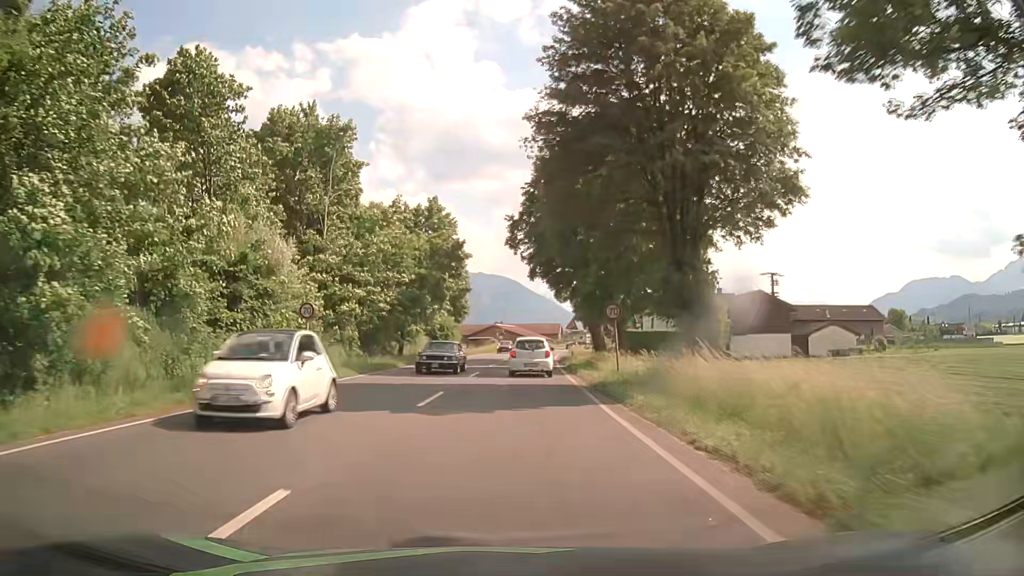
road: primary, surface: asphalt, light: Day
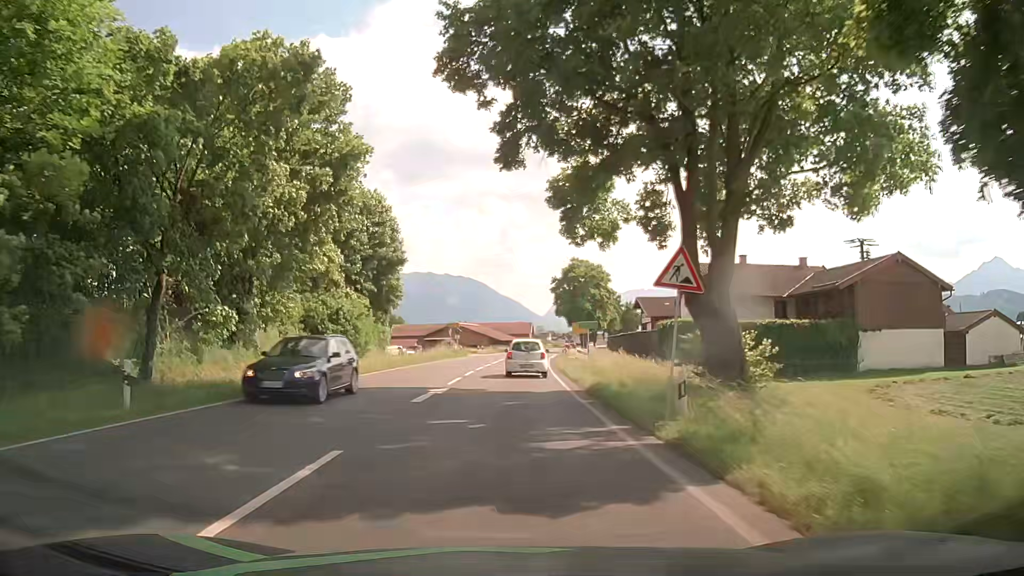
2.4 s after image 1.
(+1.0, +33.4) m; +3°
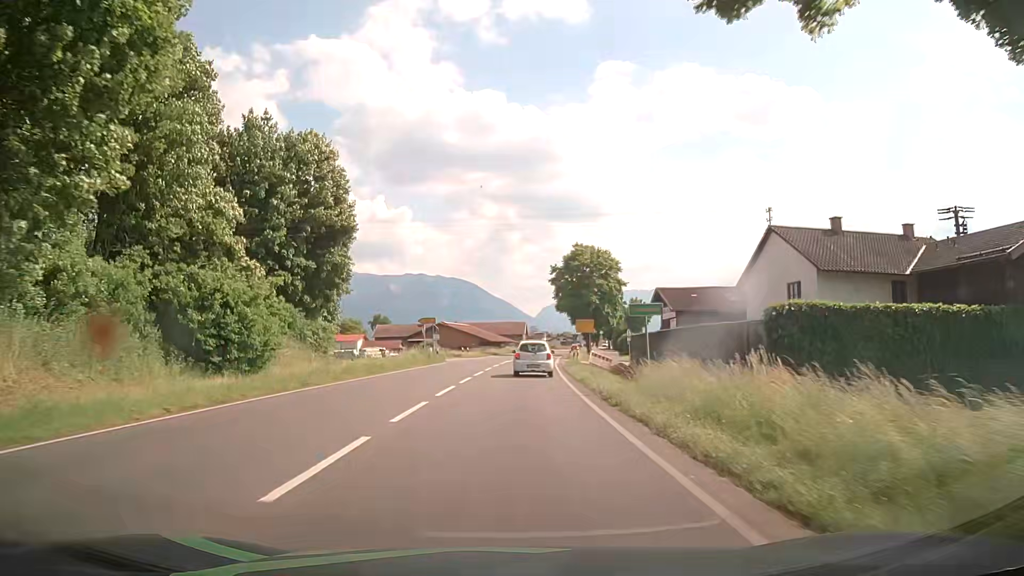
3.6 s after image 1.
(+0.2, +16.8) m; +1°
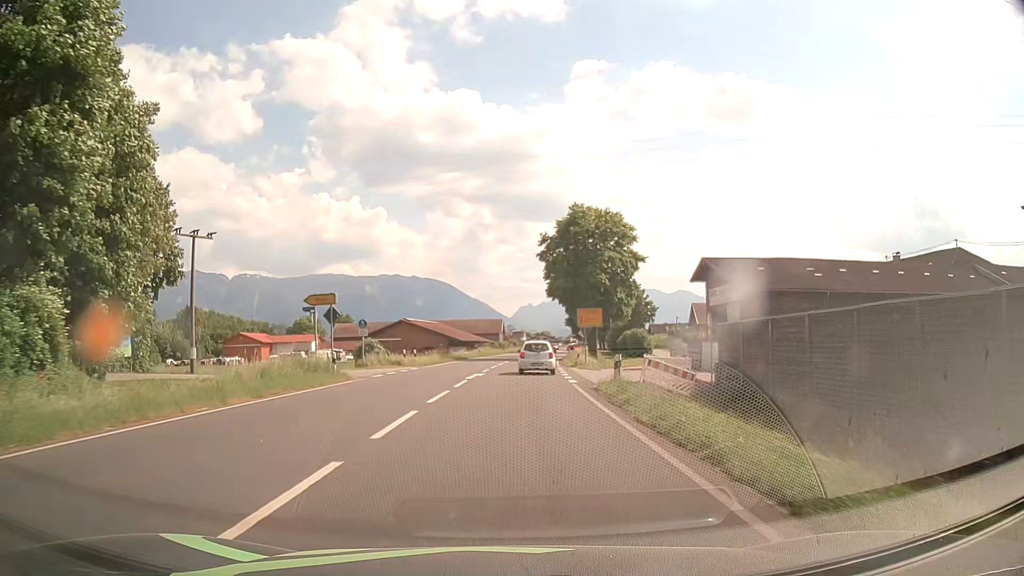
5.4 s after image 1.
(+0.5, +26.1) m; +2°
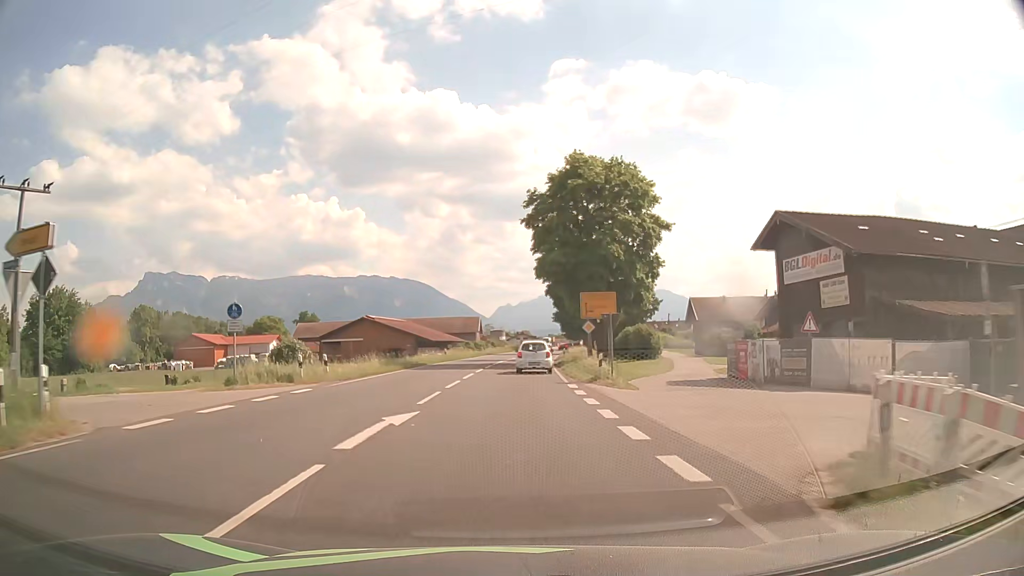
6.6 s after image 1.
(+0.3, +18.1) m; +1°
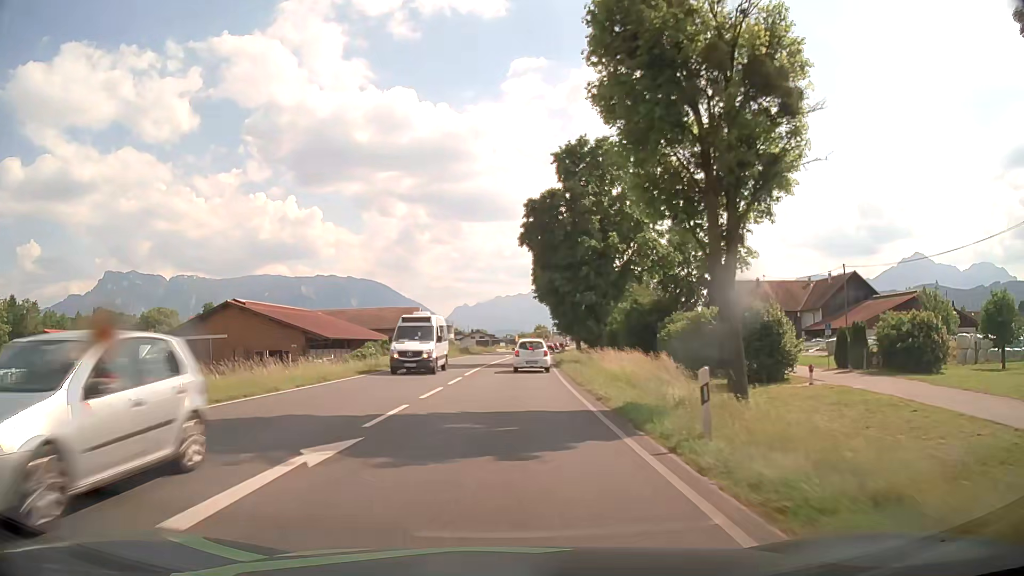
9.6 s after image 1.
(+1.7, +46.4) m; +4°
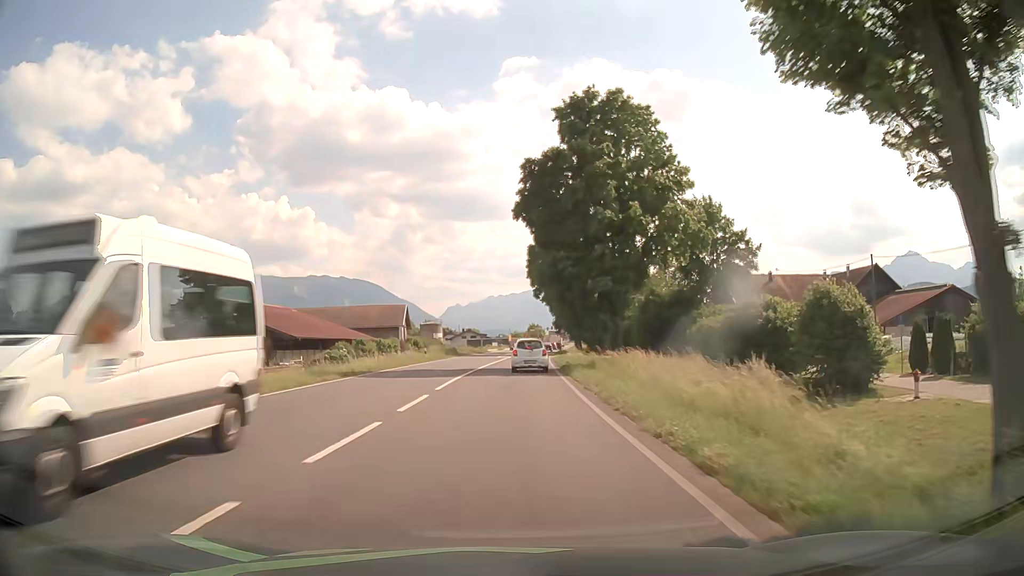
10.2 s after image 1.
(+0.1, +9.3) m; 0°
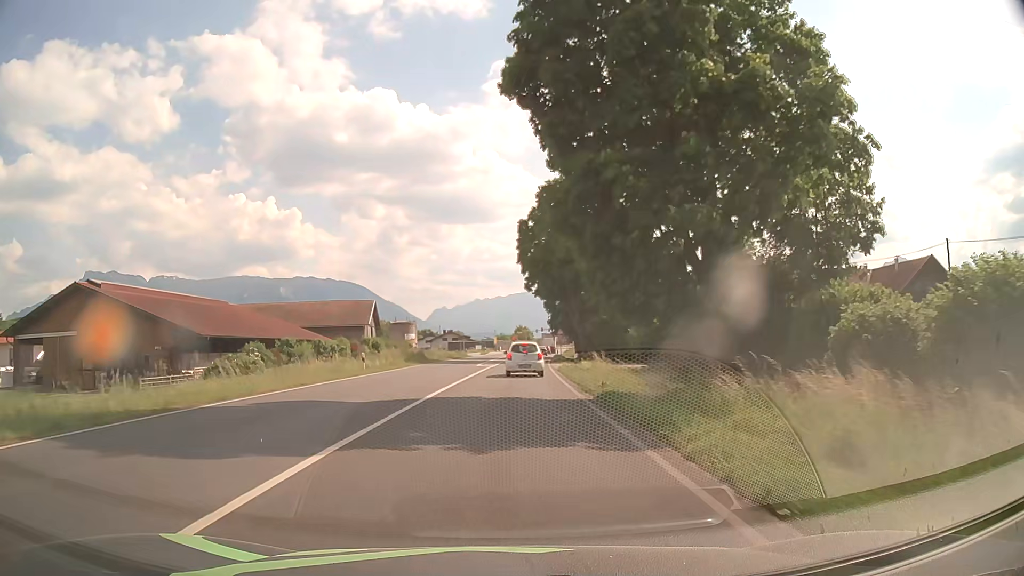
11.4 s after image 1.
(+0.3, +18.4) m; +2°
(0, +10) (0, +20) (0, +30) (+1, +40) (+1, +50) (+2, +60) (+2, +70) (+3, +80) (+4, +90) (+5, +100) m
